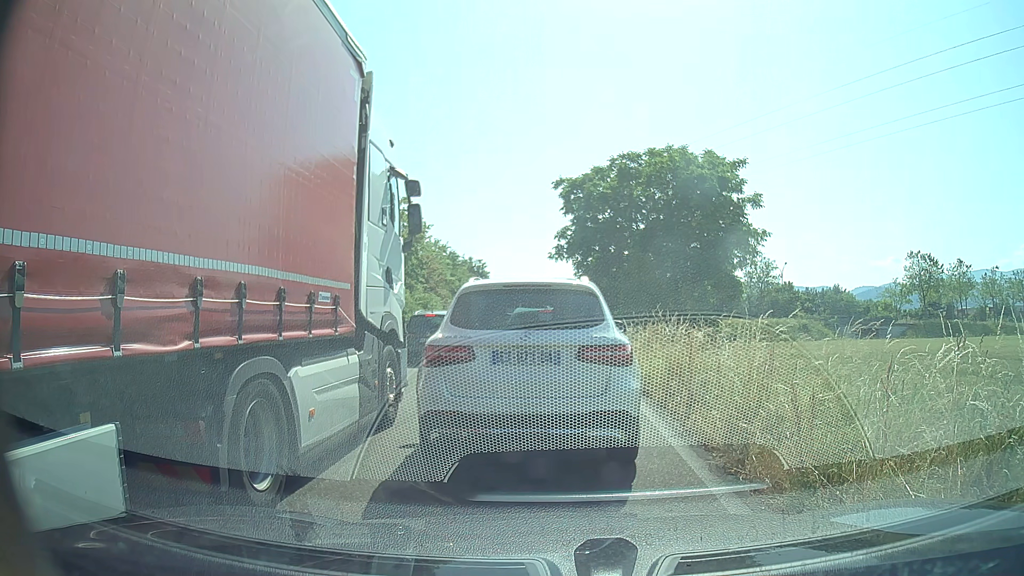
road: trunk_link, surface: asphalt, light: Day
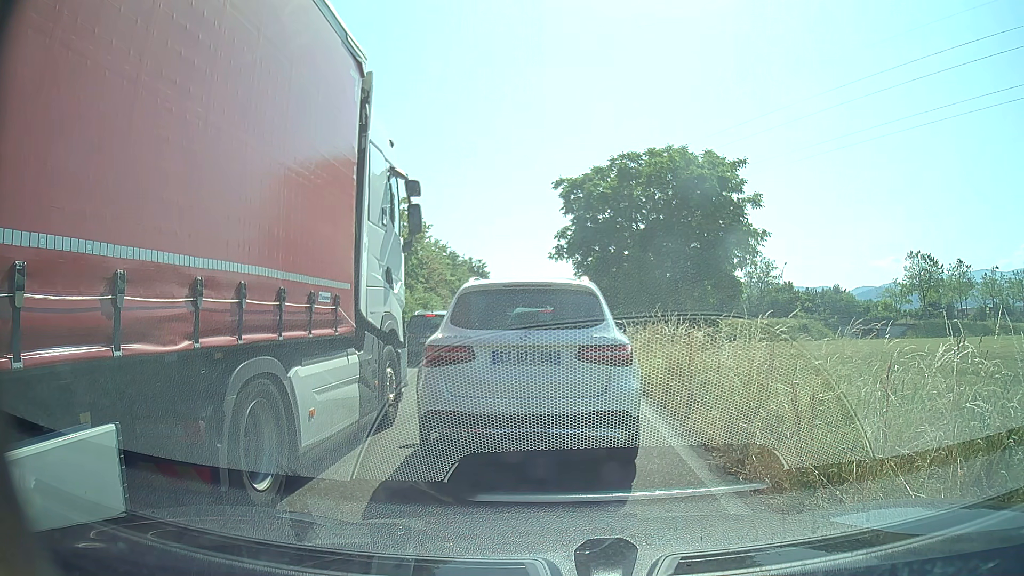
(0.0, 0.0) m; 0°
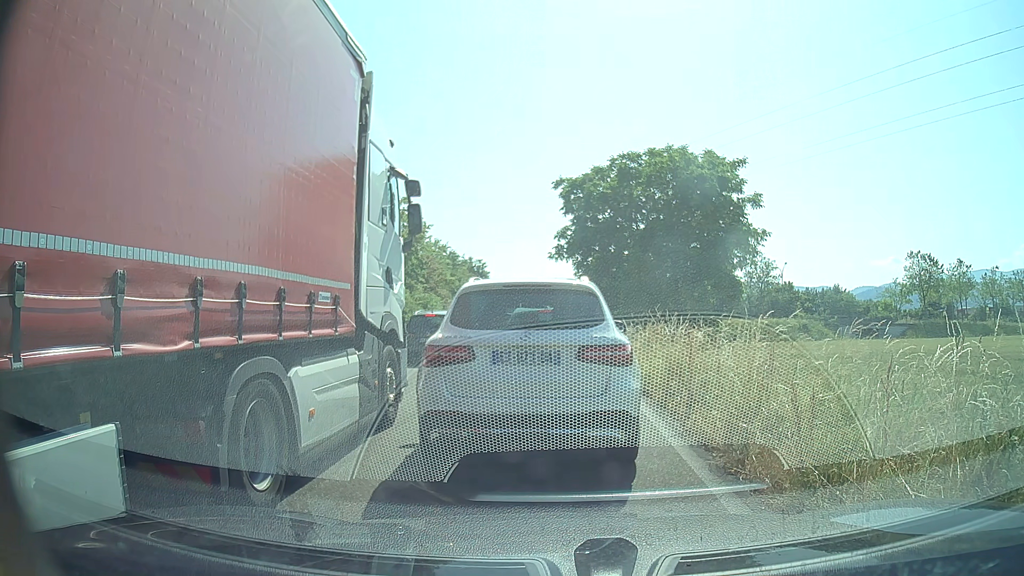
(0.0, 0.0) m; 0°
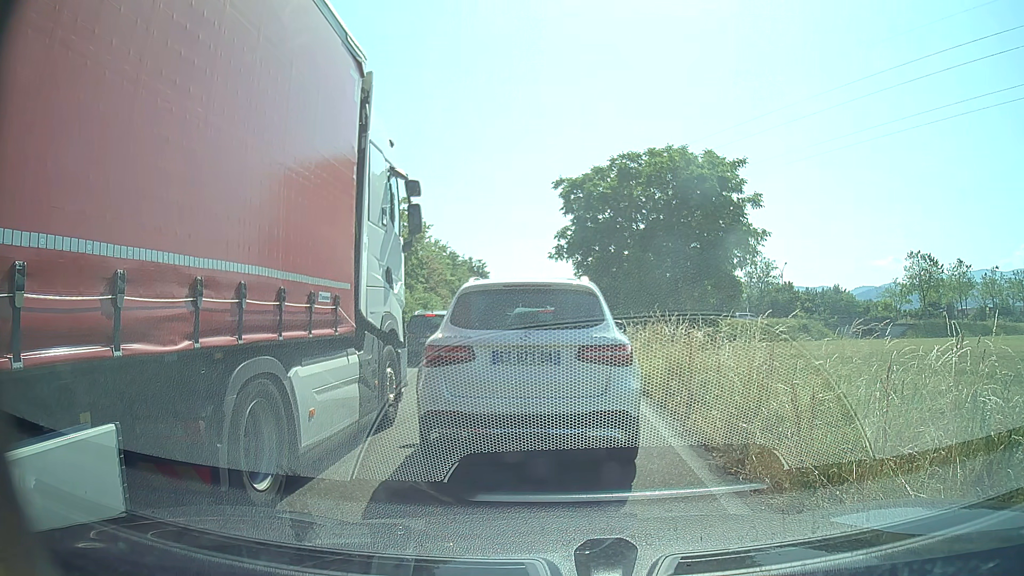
(0.0, 0.0) m; 0°
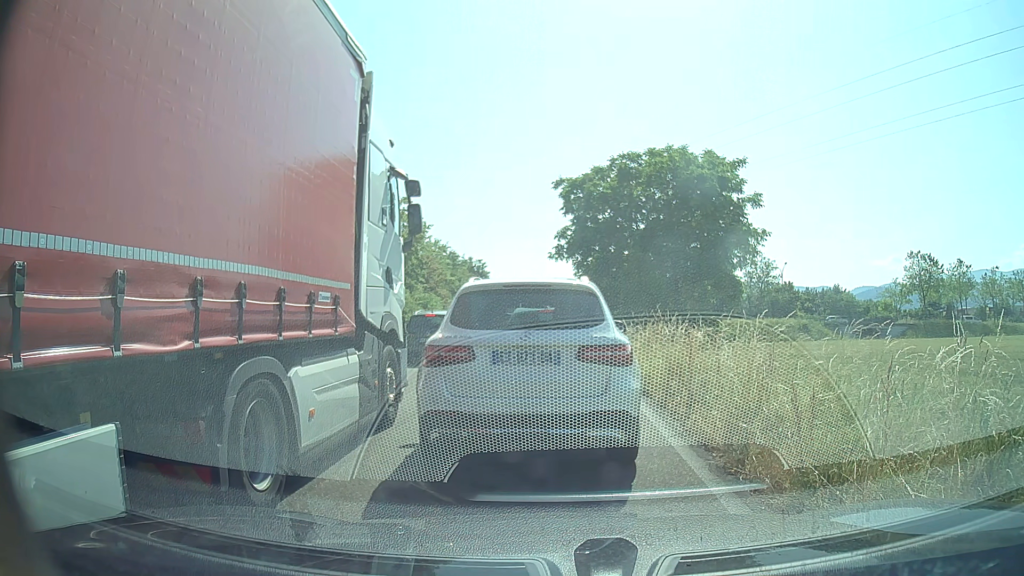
(0.0, 0.0) m; 0°
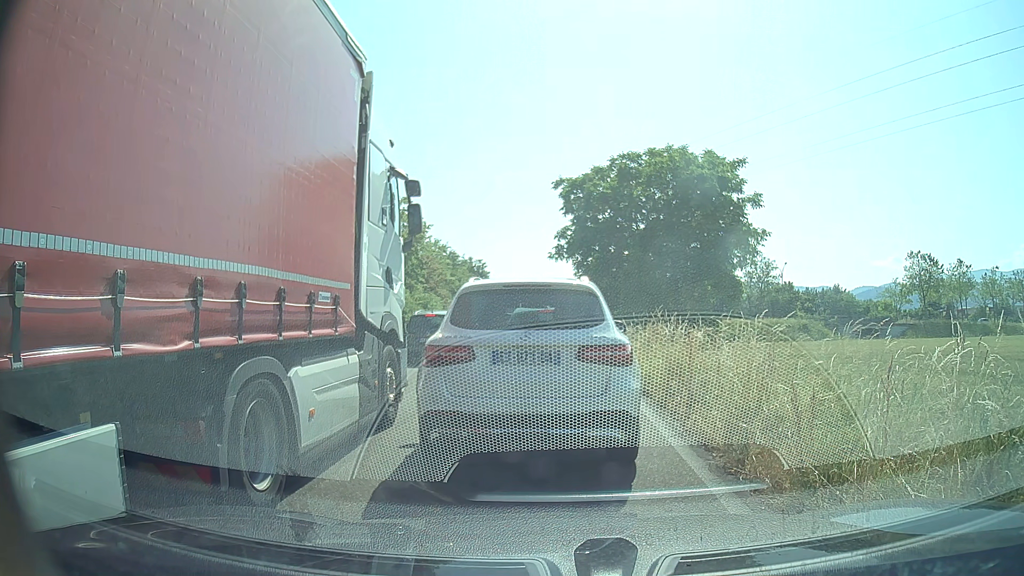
(0.0, 0.0) m; 0°
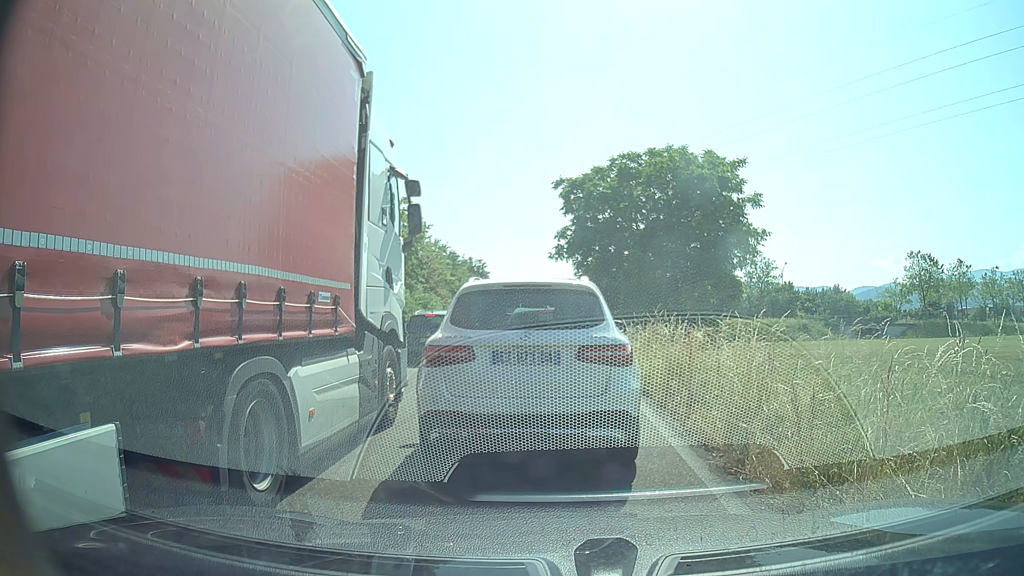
(0.0, 0.0) m; 0°
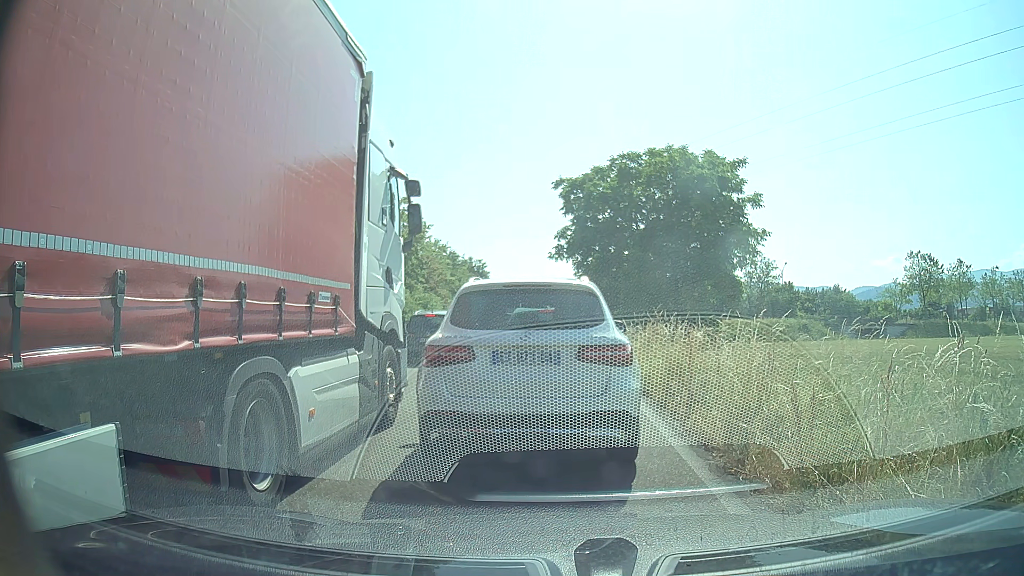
(0.0, 0.0) m; 0°
